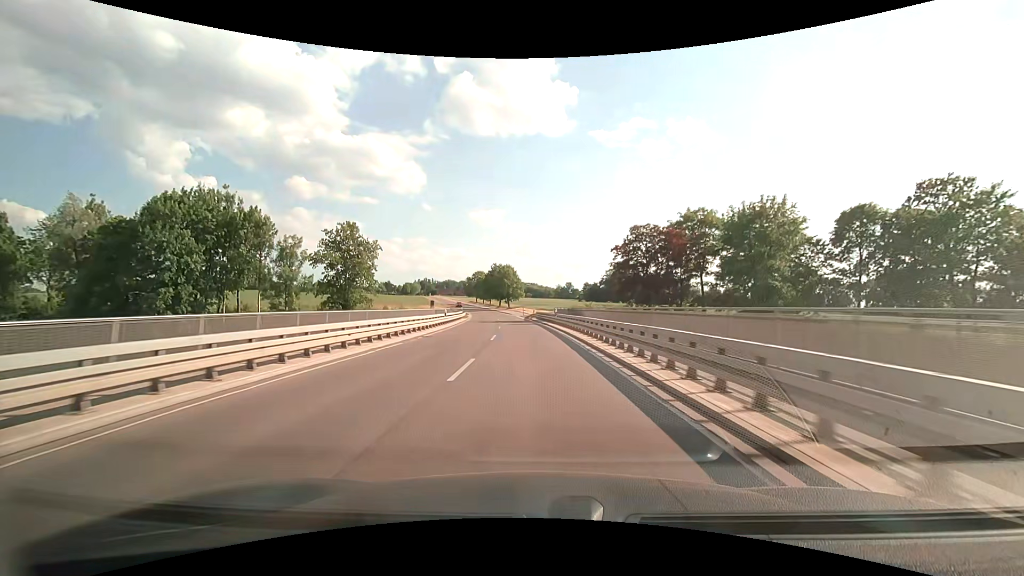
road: secondary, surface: asphalt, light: Day
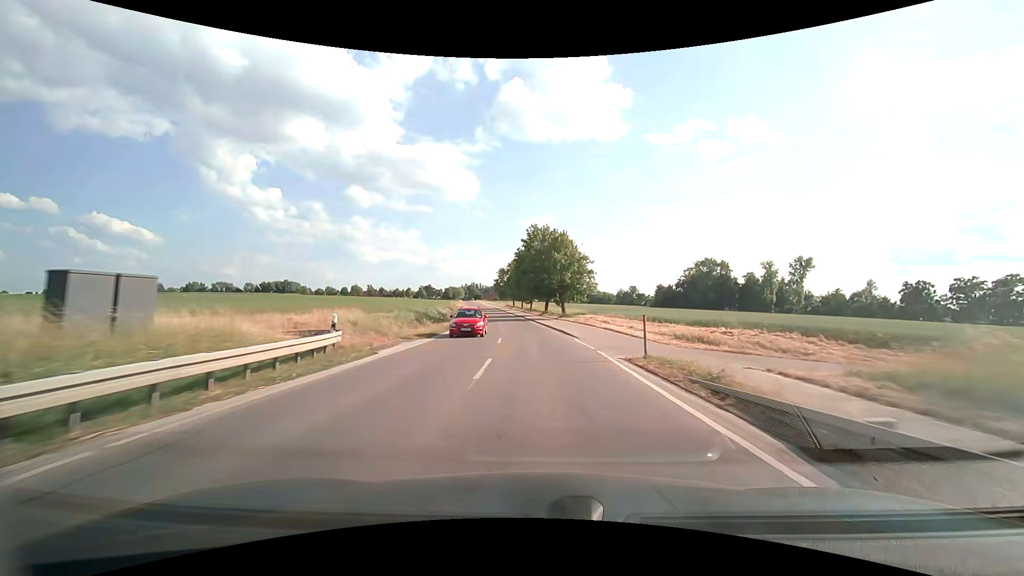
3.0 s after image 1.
(-3.7, +59.7) m; -6°
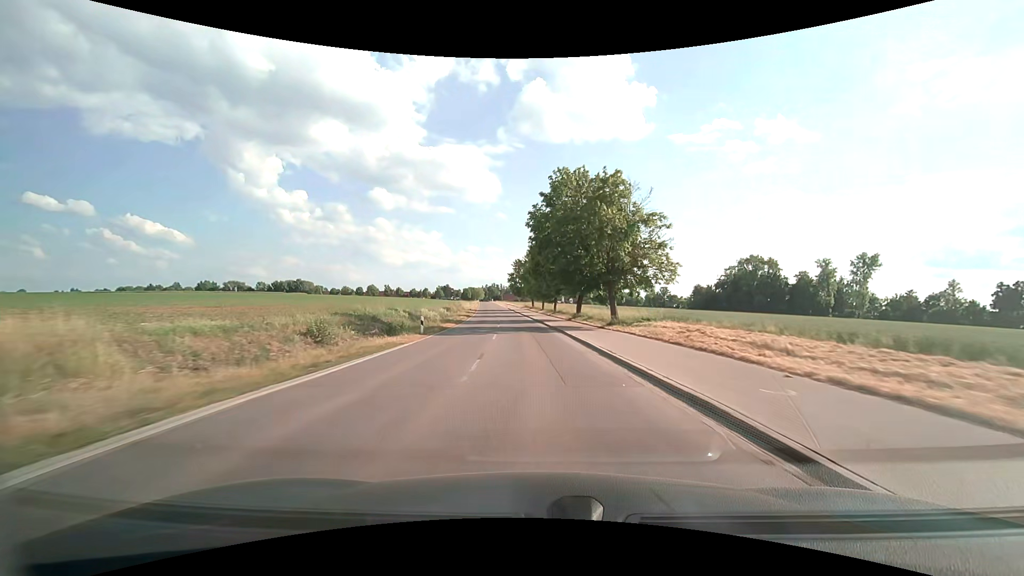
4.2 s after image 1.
(-0.4, +23.5) m; -3°
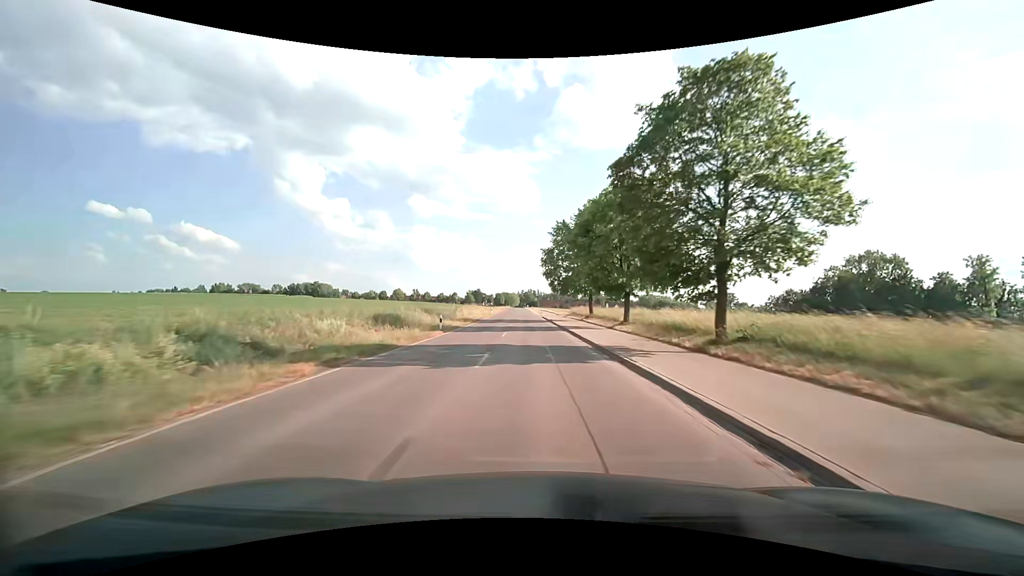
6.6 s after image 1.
(-2.1, +46.3) m; -5°
(0, +10) (0, +20) (0, +30) (0, +40) (-1, +50) (-1, +60) (-1, +70) (-1, +80) (-2, +90) (-2, +100) m
